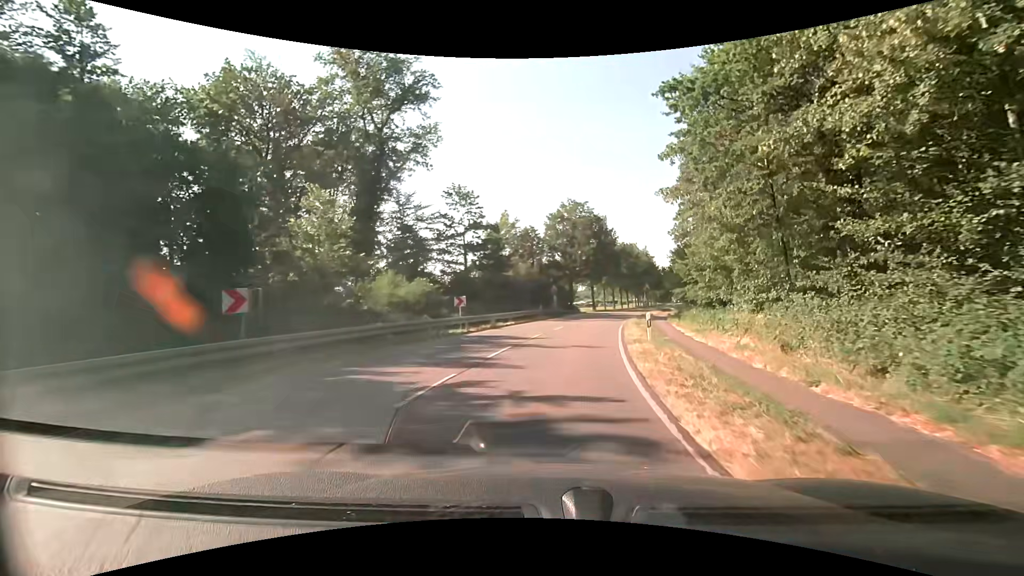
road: secondary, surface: asphalt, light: Day
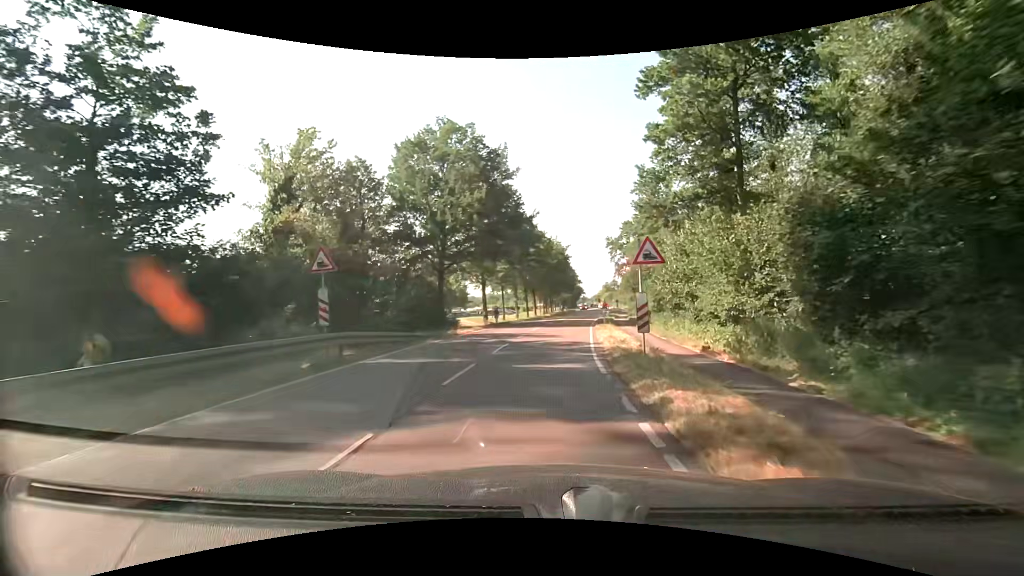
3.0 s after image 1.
(+4.1, +34.3) m; +11°
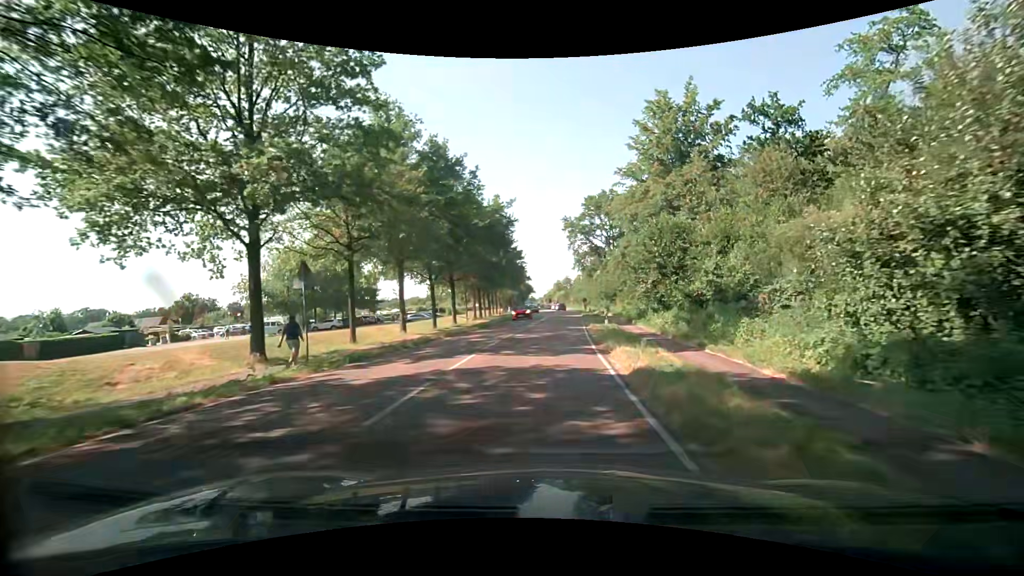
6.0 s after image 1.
(+2.3, +35.1) m; +7°
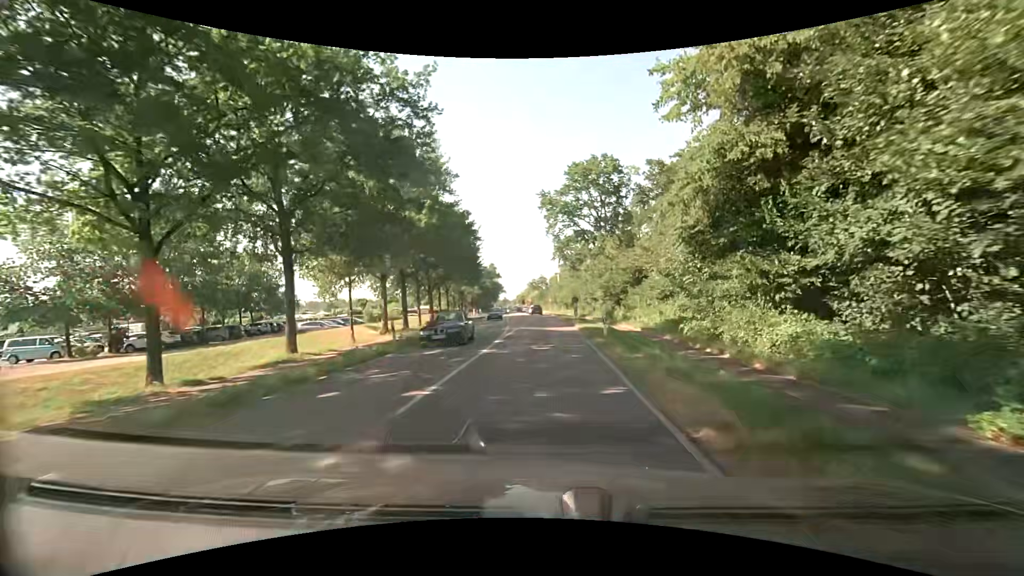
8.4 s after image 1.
(+0.8, +26.7) m; +3°
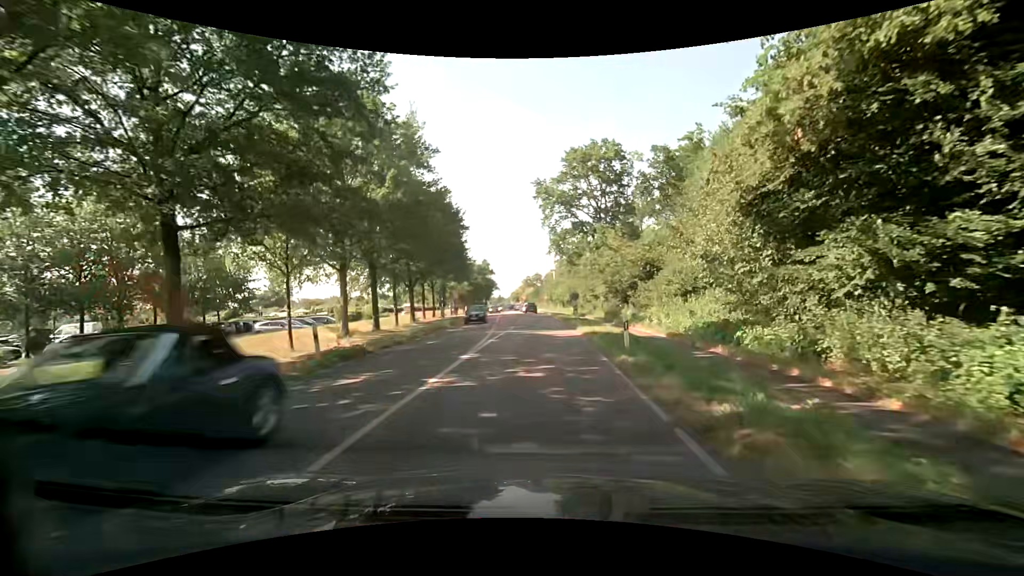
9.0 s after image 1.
(0.0, +6.3) m; +1°
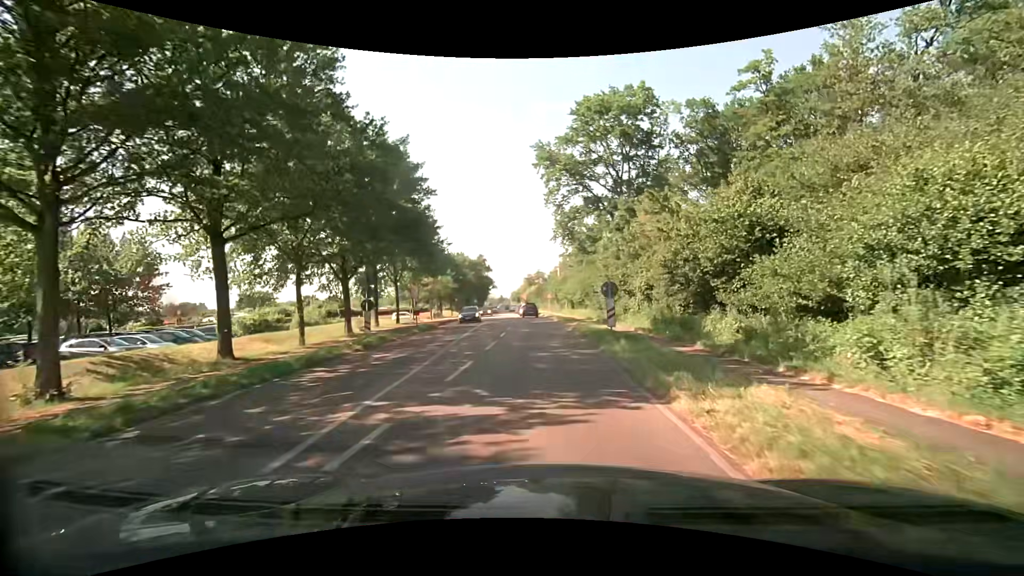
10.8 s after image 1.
(0.0, +17.8) m; 0°
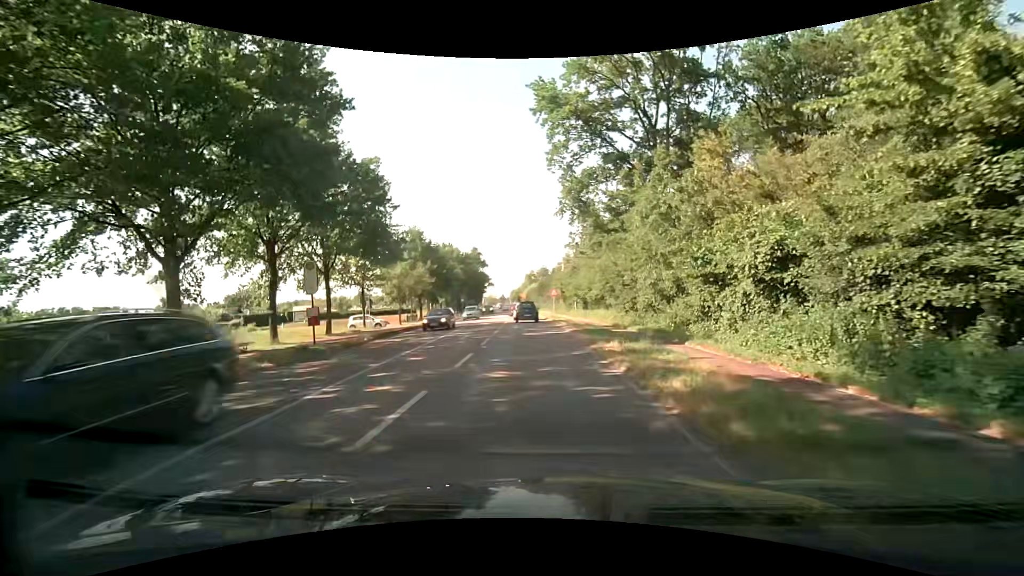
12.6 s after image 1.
(0.0, +16.2) m; 0°
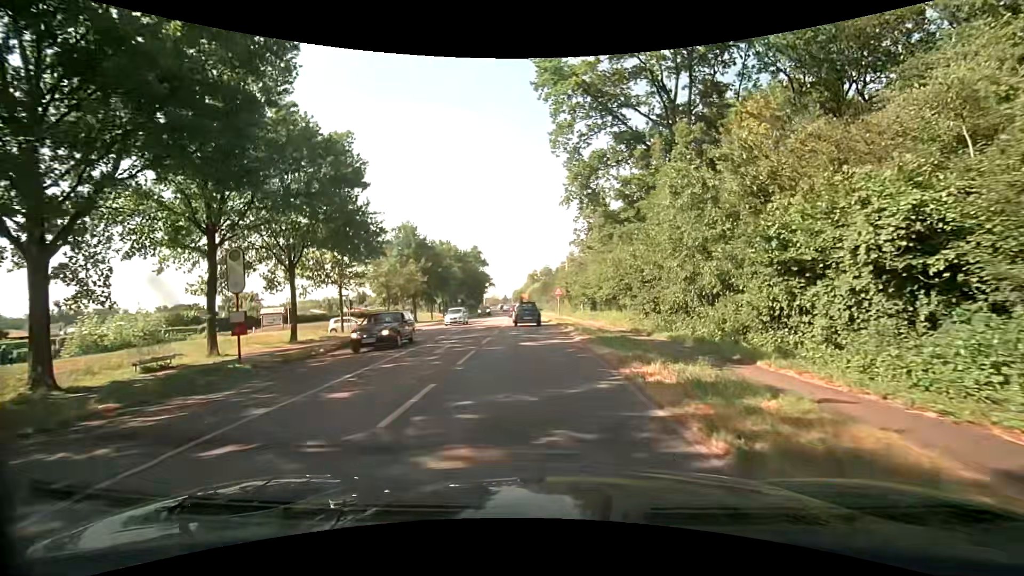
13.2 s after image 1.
(0.0, +5.0) m; -1°
(0, +10) (0, +20) (0, +30) (-1, +40) (-1, +50) (-2, +60) (-3, +70) (-4, +80) (-5, +90) (-6, +100) m
